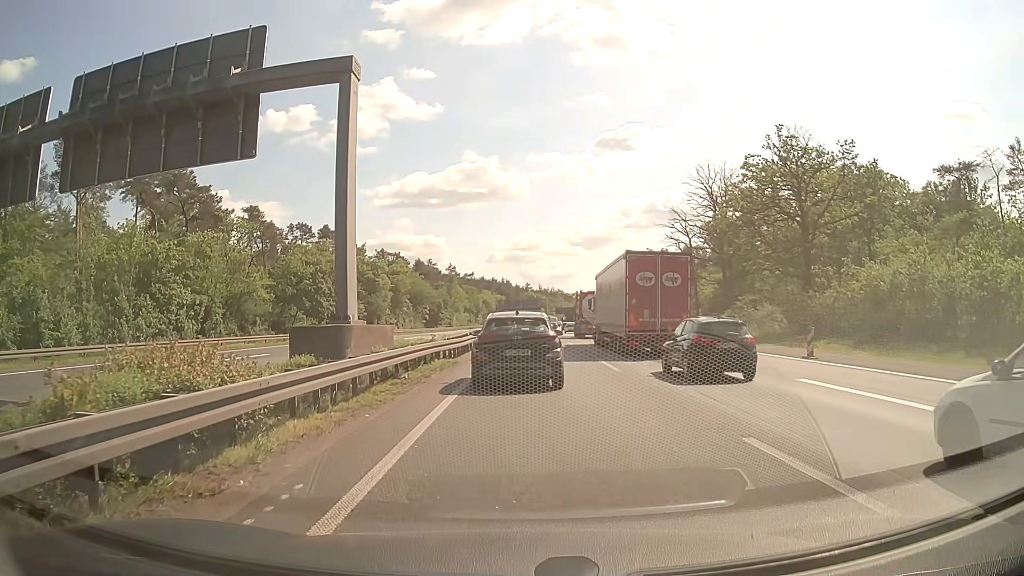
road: motorway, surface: asphalt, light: Day
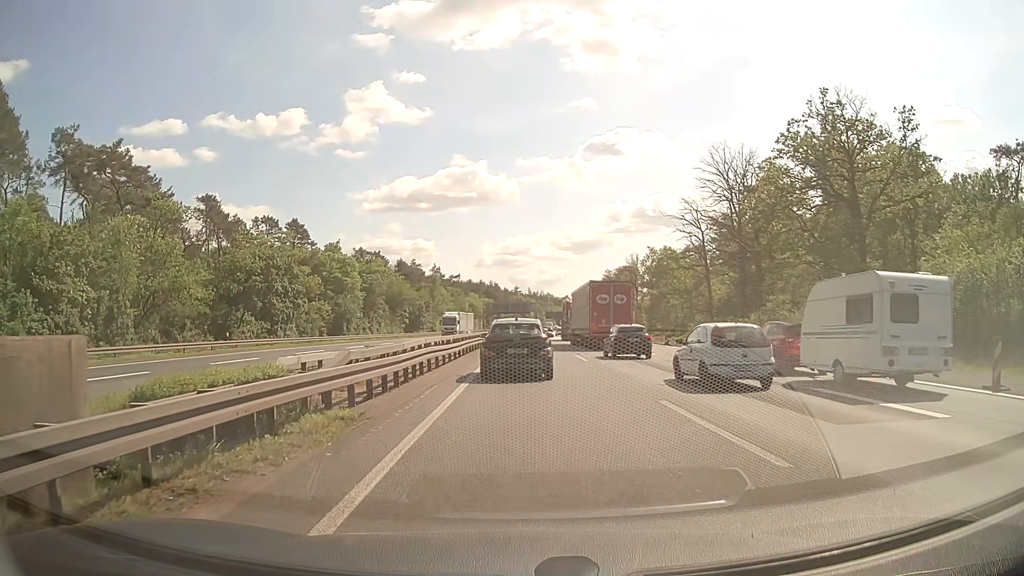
(0.0, +12.6) m; +1°
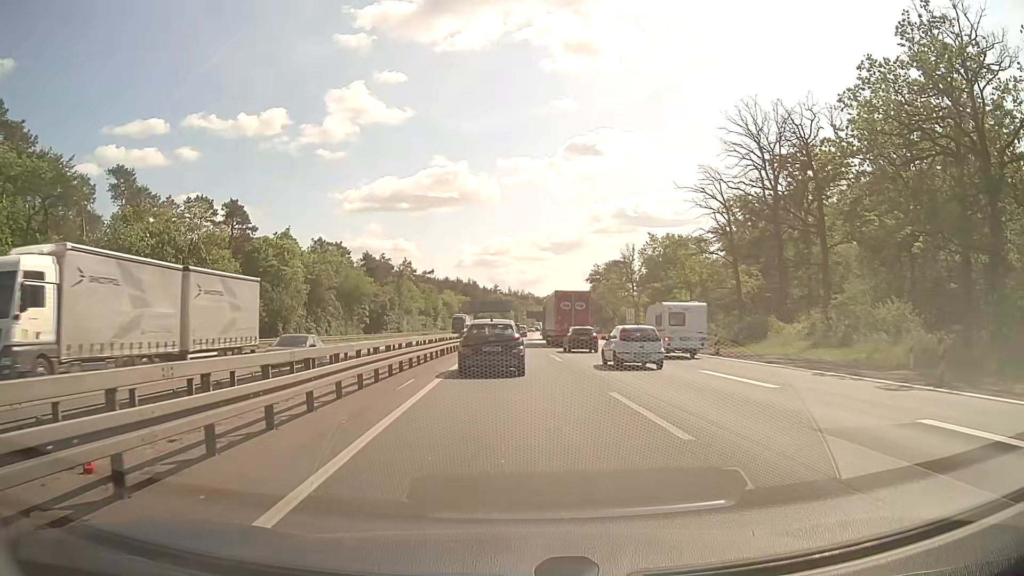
(+0.1, +18.7) m; +1°
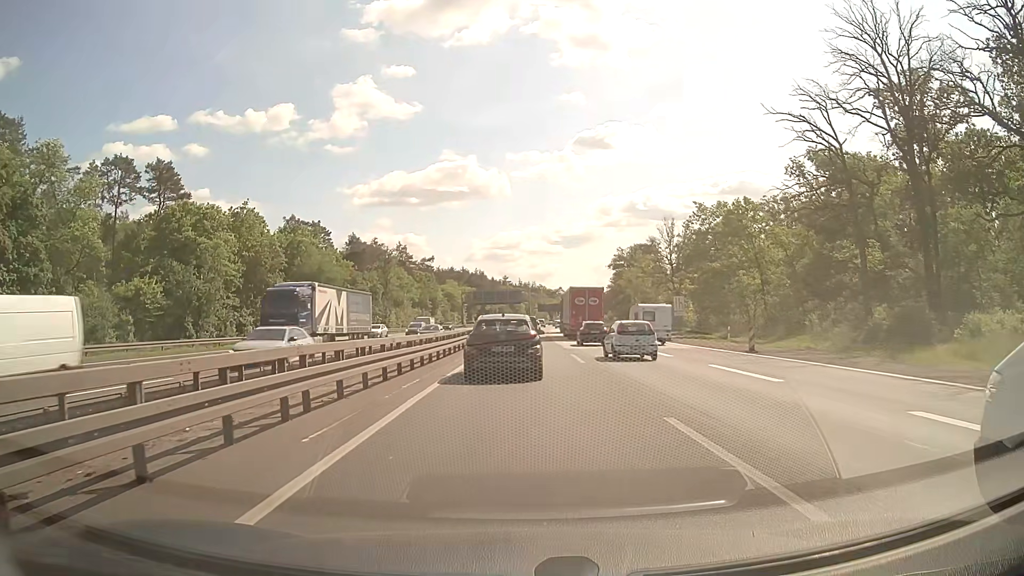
(-0.1, +23.9) m; 0°
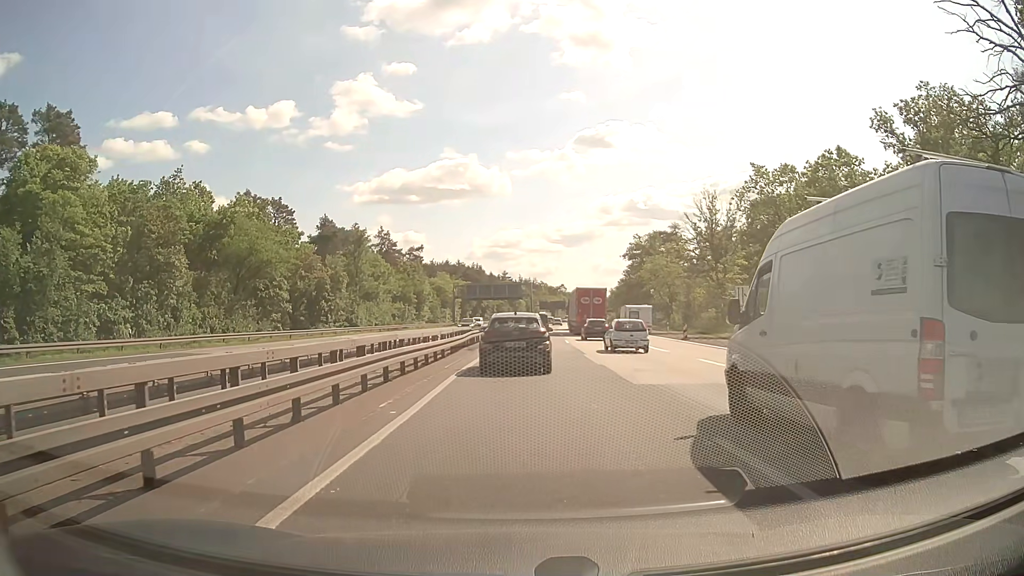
(0.0, +21.1) m; -1°
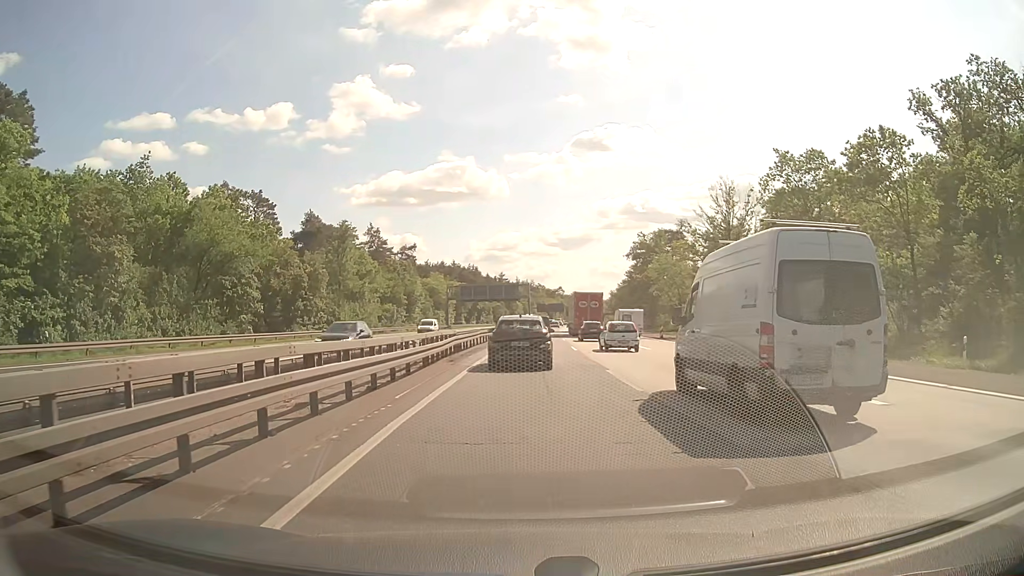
(+0.1, +7.4) m; +1°
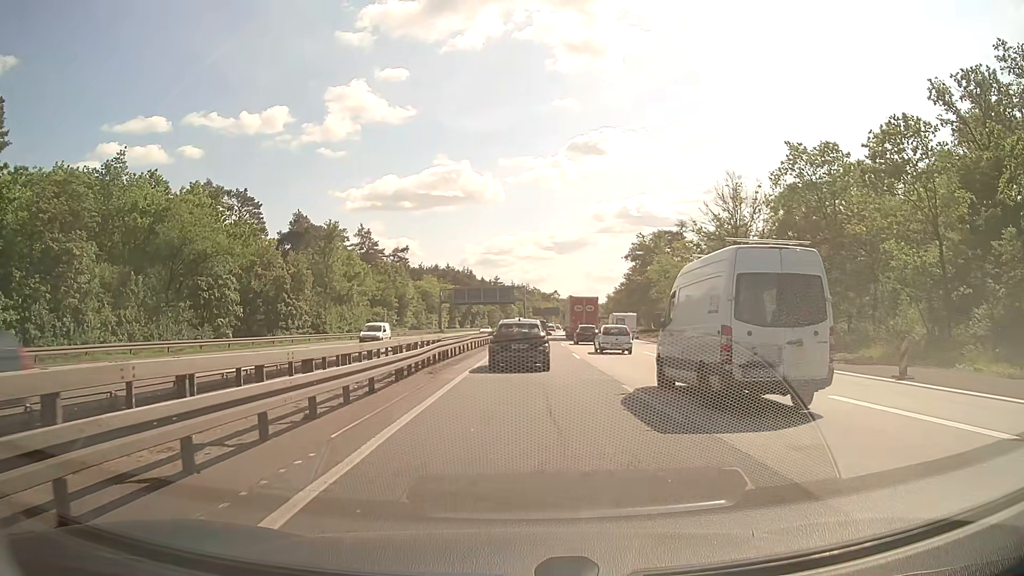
(0.0, +4.0) m; 0°
